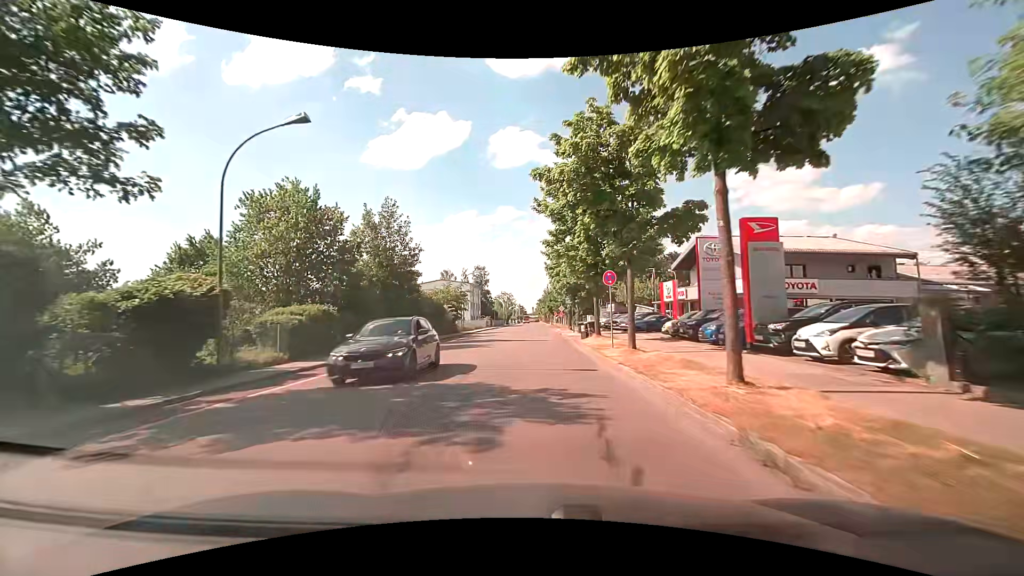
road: tertiary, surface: asphalt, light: Day
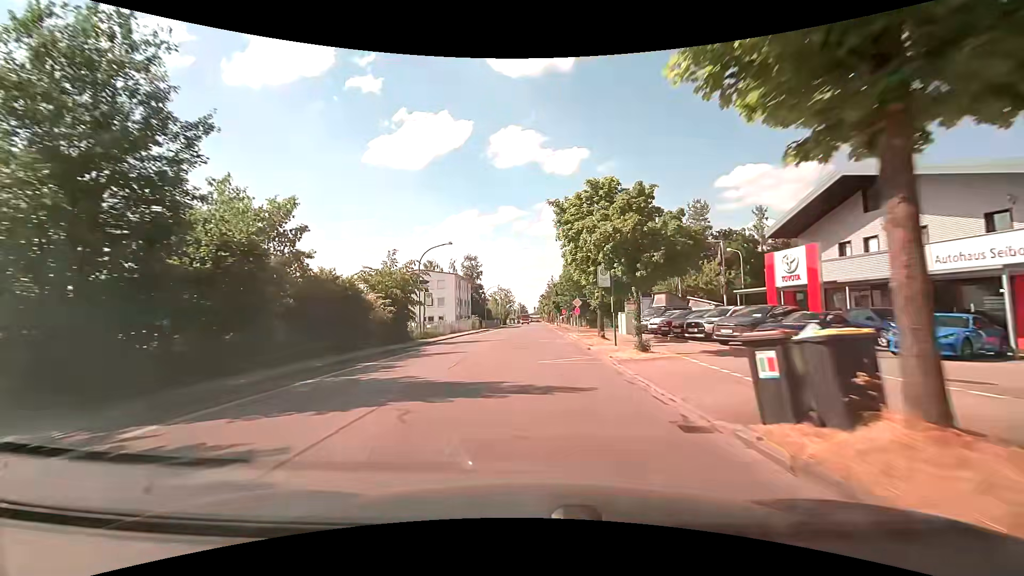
(0.0, +22.0) m; 0°
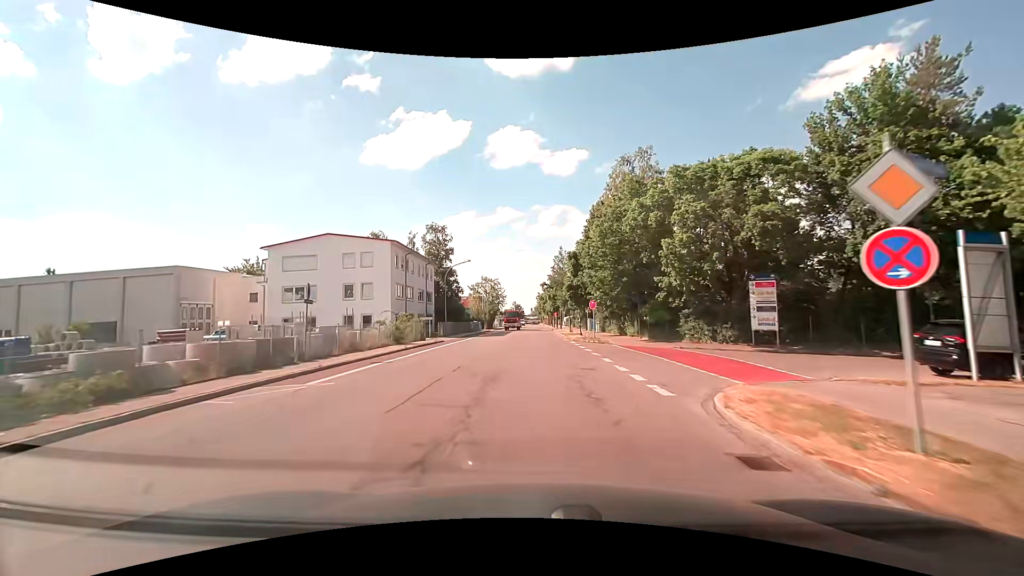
(-0.1, +36.5) m; +1°
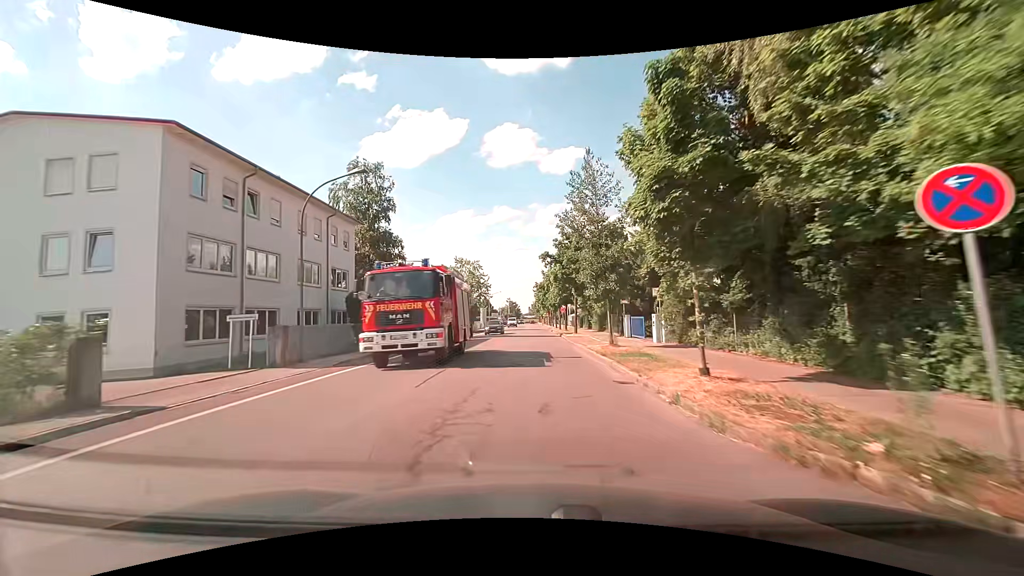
(0.0, +29.2) m; 0°
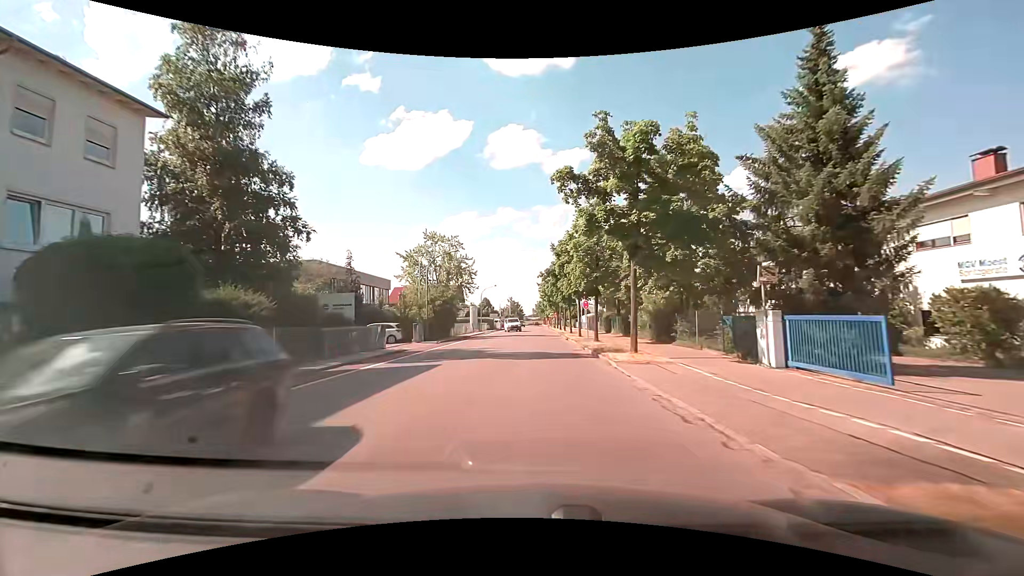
(0.0, +22.0) m; -1°
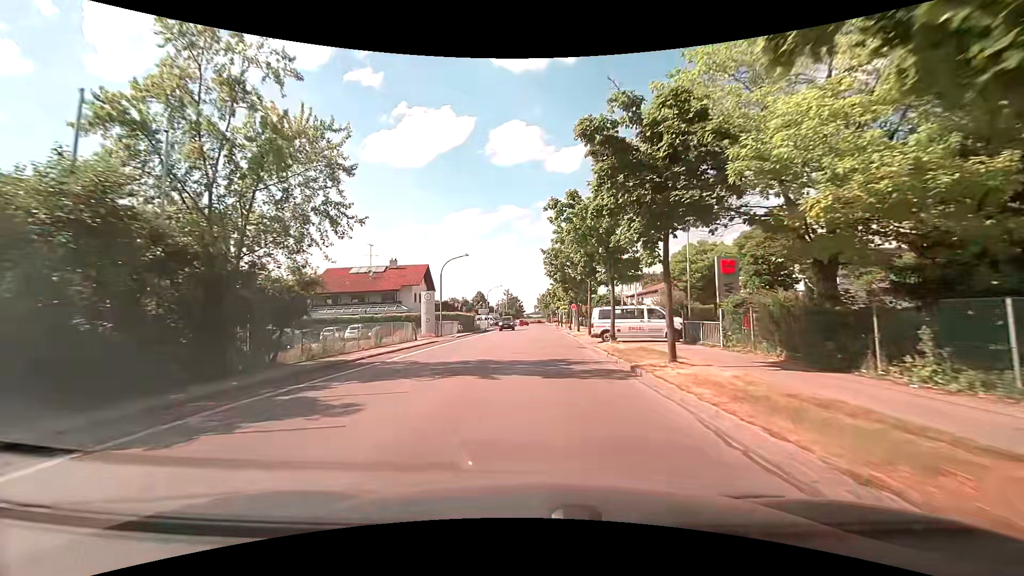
(+0.2, +35.0) m; 0°
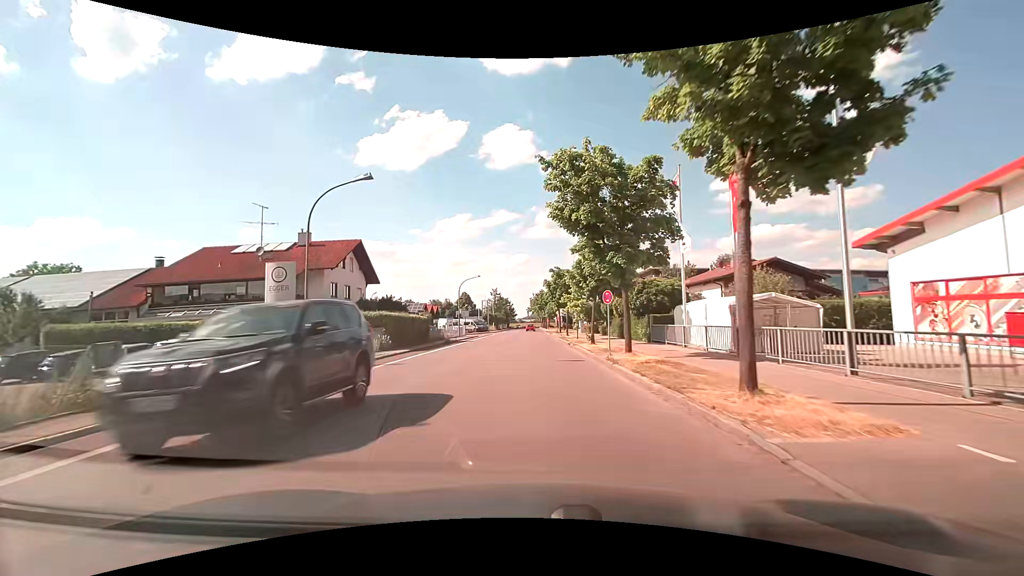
(+0.2, +25.2) m; +1°
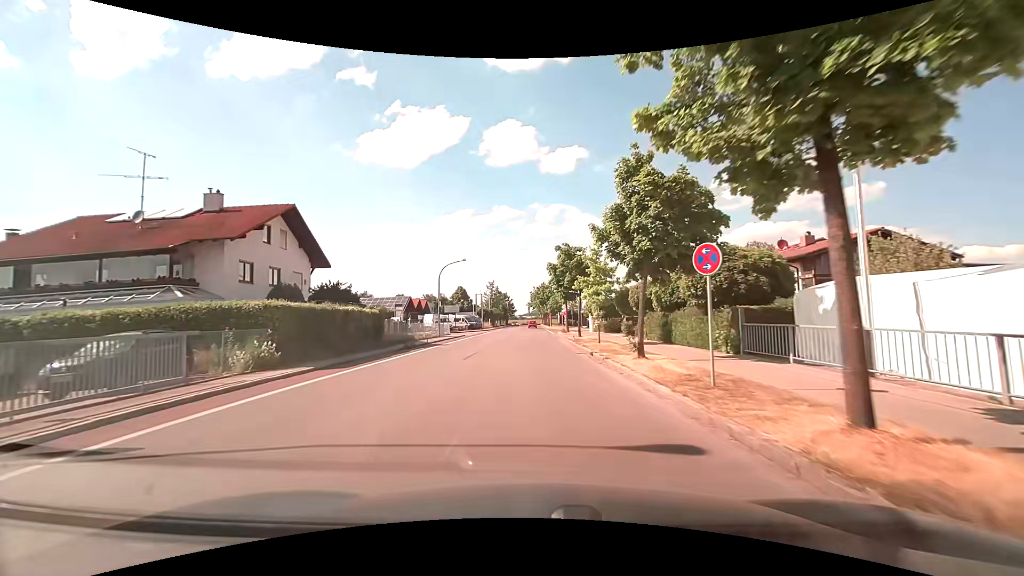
(-0.1, +12.8) m; 0°
(0, +10) (0, +20) (0, +30) (0, +40) (0, +50) (0, +60) (-1, +70) (-1, +80) (-1, +90) (-1, +100) m
